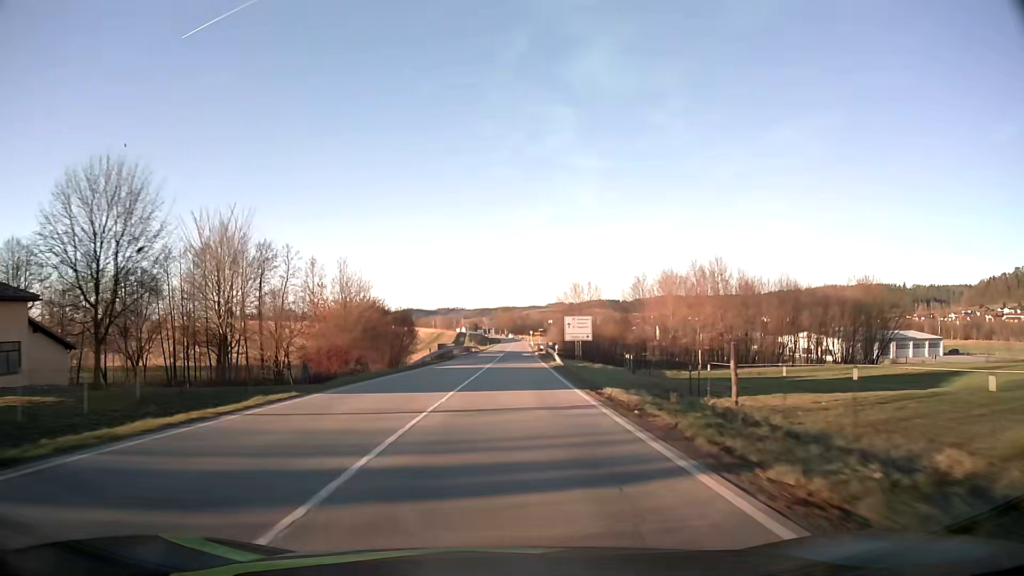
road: secondary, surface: asphalt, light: Day
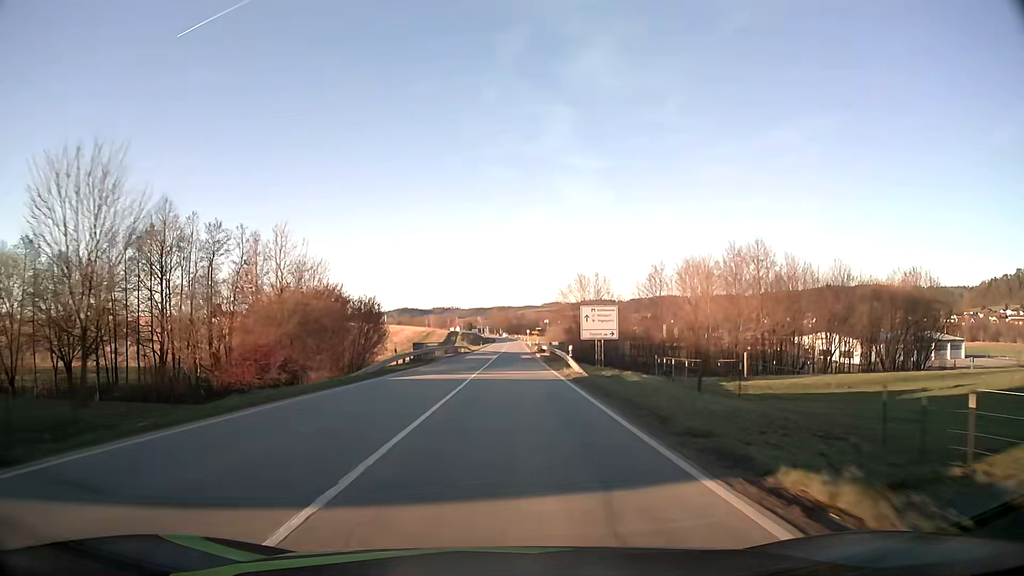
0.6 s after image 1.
(0.0, +13.7) m; 0°
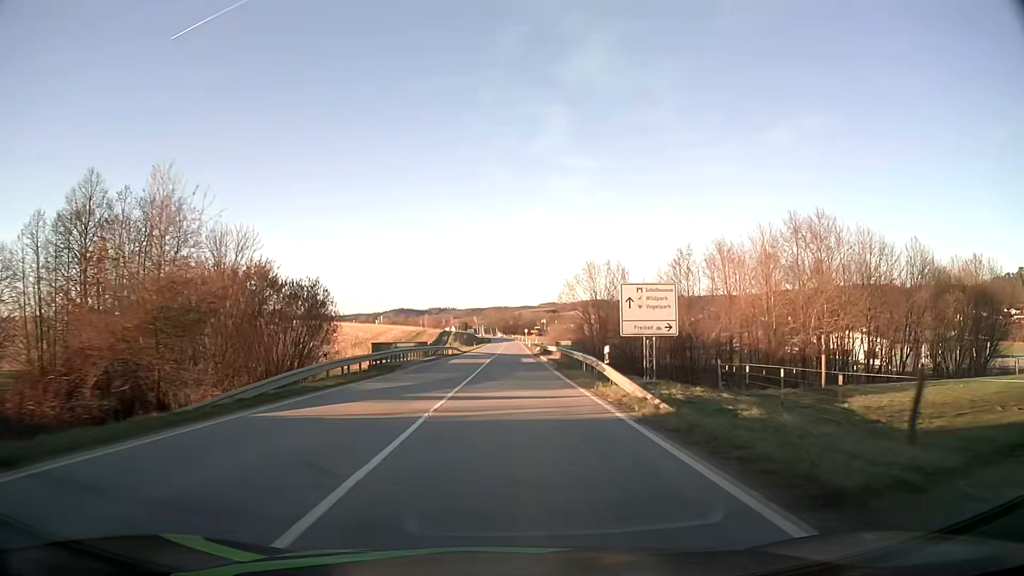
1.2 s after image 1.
(0.0, +13.7) m; 0°
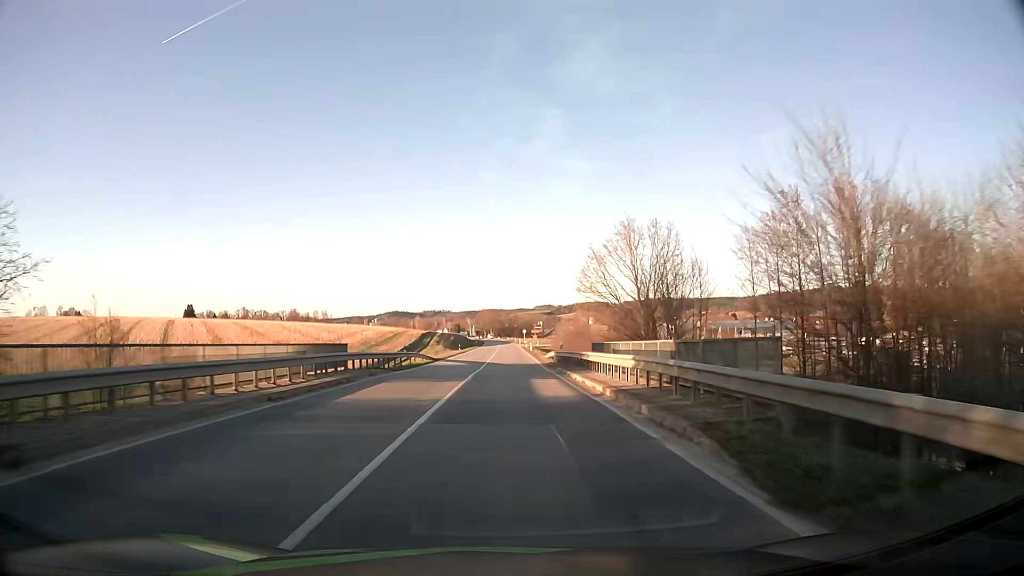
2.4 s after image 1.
(+0.1, +27.4) m; +1°
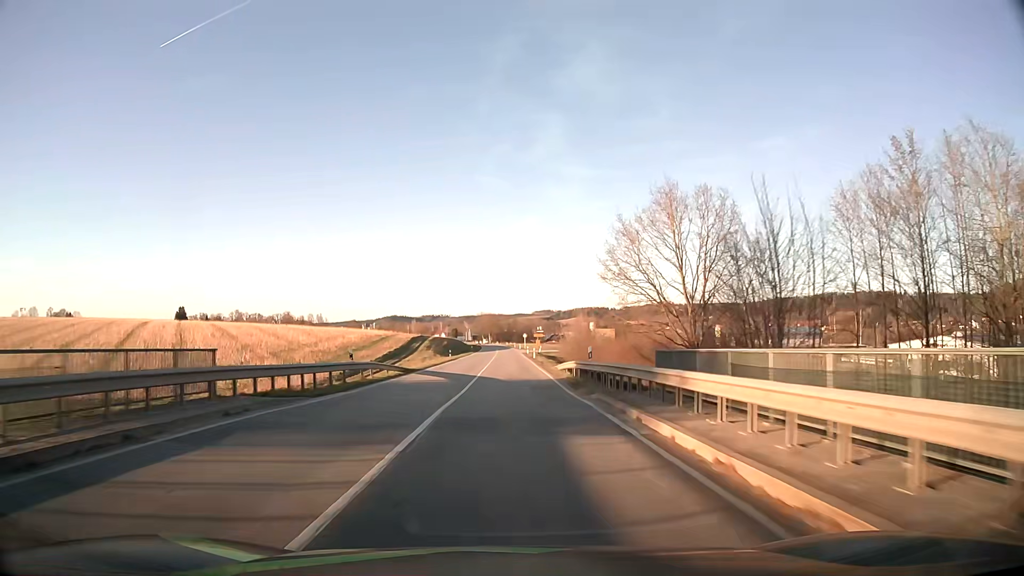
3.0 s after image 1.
(0.0, +13.6) m; 0°
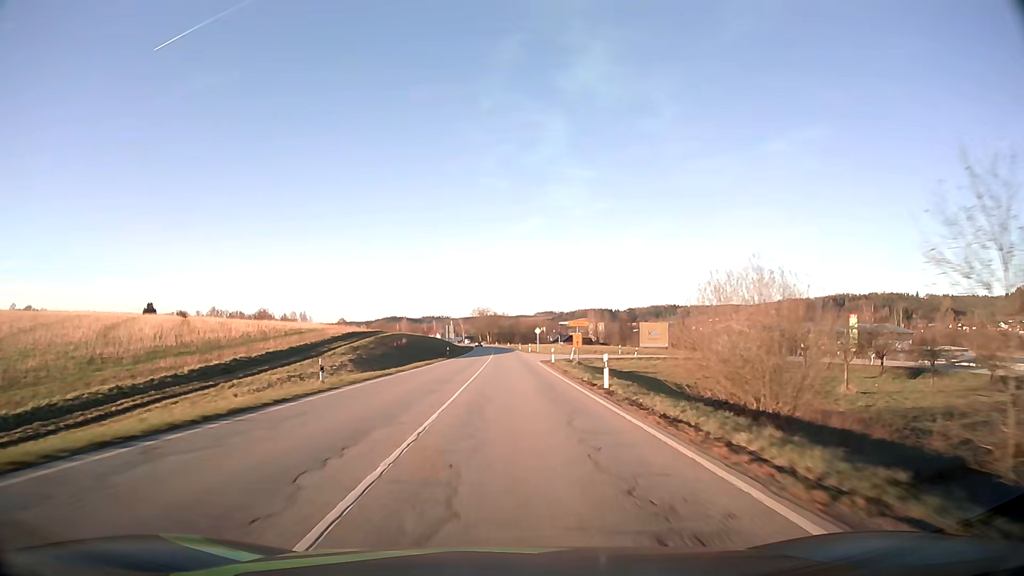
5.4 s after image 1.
(+0.1, +53.9) m; 0°
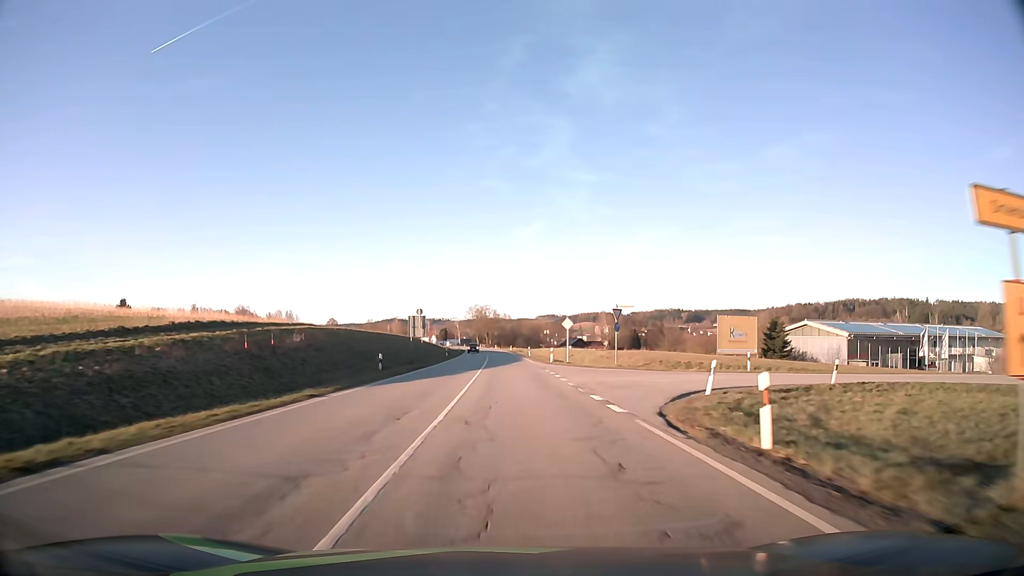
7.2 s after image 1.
(-0.1, +40.2) m; 0°
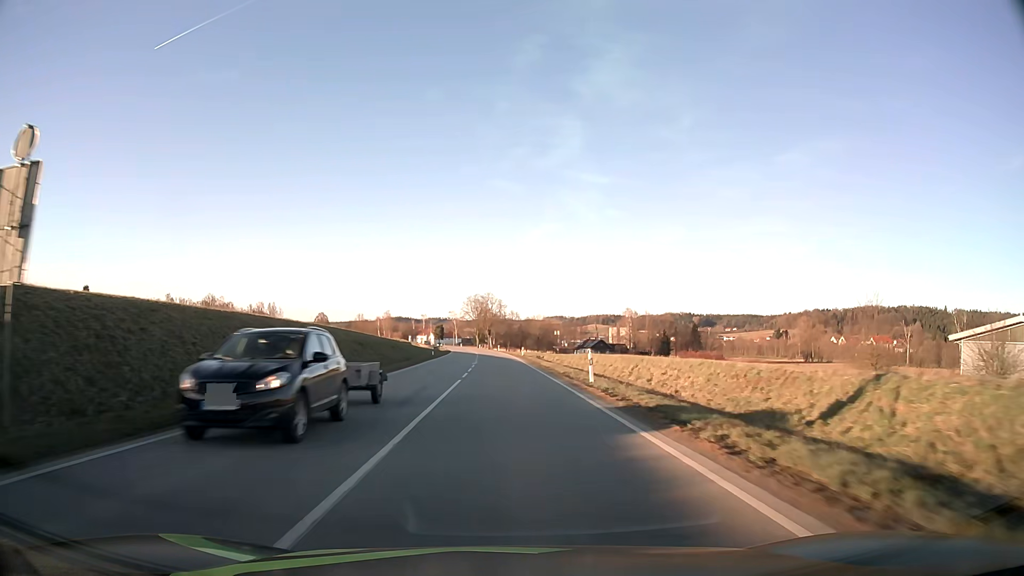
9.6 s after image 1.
(0.0, +53.8) m; 0°
(0, +10) (0, +20) (0, +30) (-1, +40) (-1, +50) (-1, +60) (-1, +70) (-2, +80) (-2, +90) (-3, +100) m
